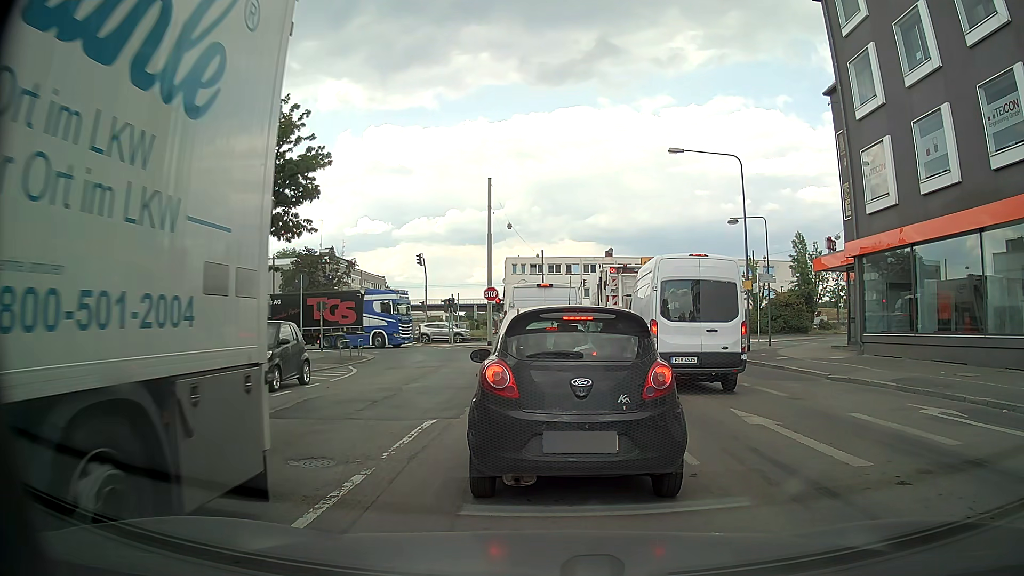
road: secondary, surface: asphalt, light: Day
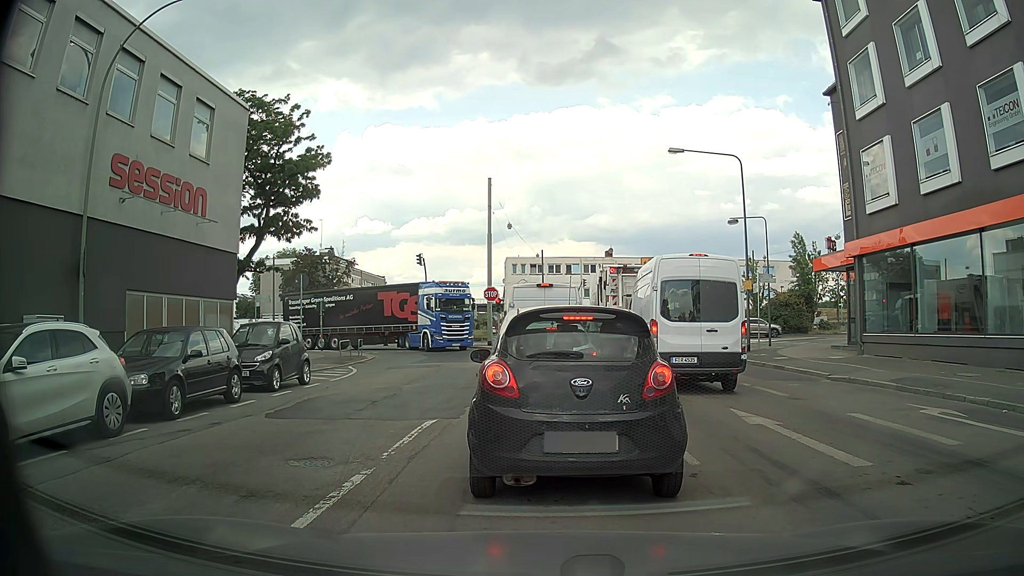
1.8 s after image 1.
(0.0, 0.0) m; 0°
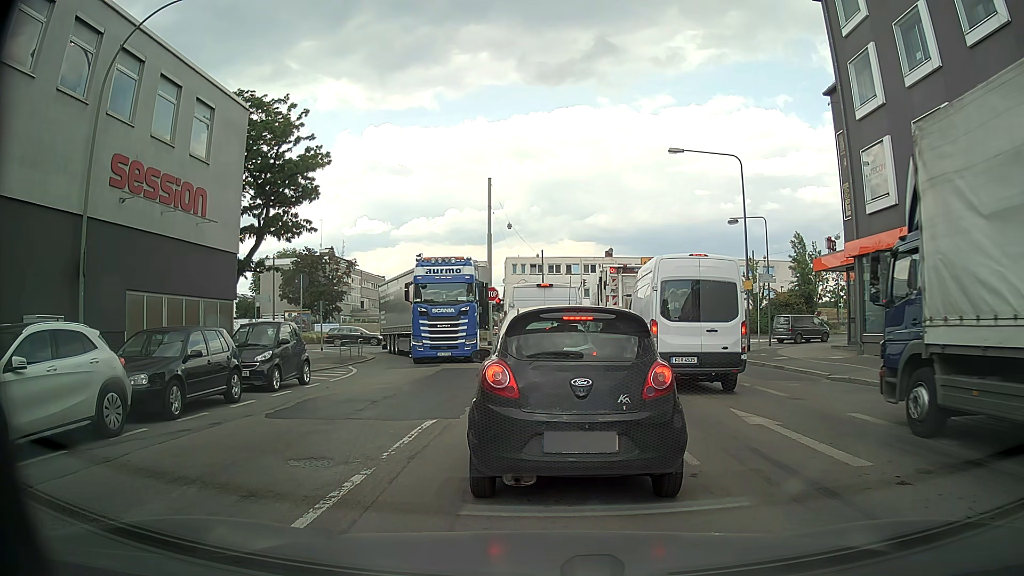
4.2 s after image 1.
(0.0, 0.0) m; 0°
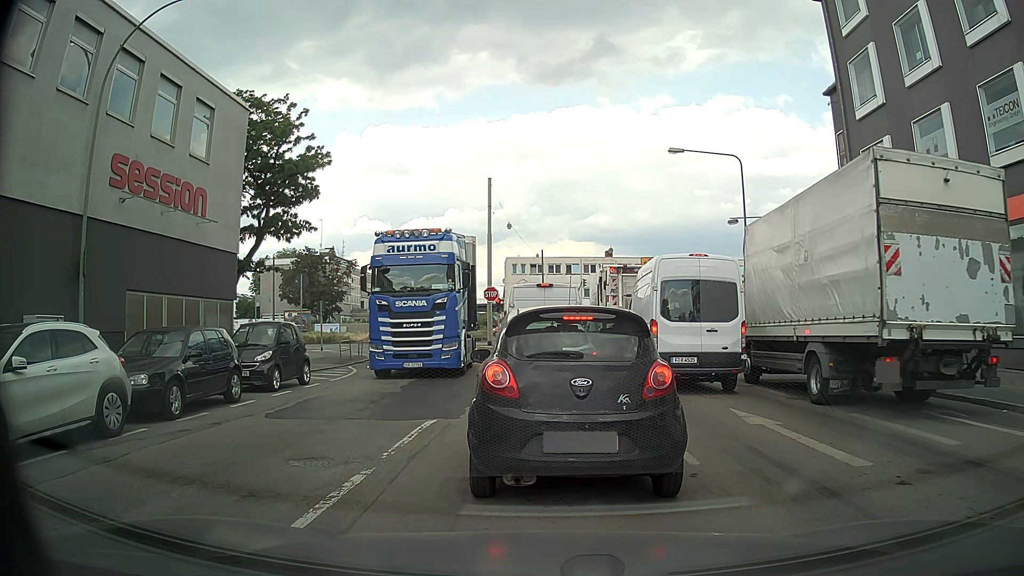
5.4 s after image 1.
(0.0, 0.0) m; 0°
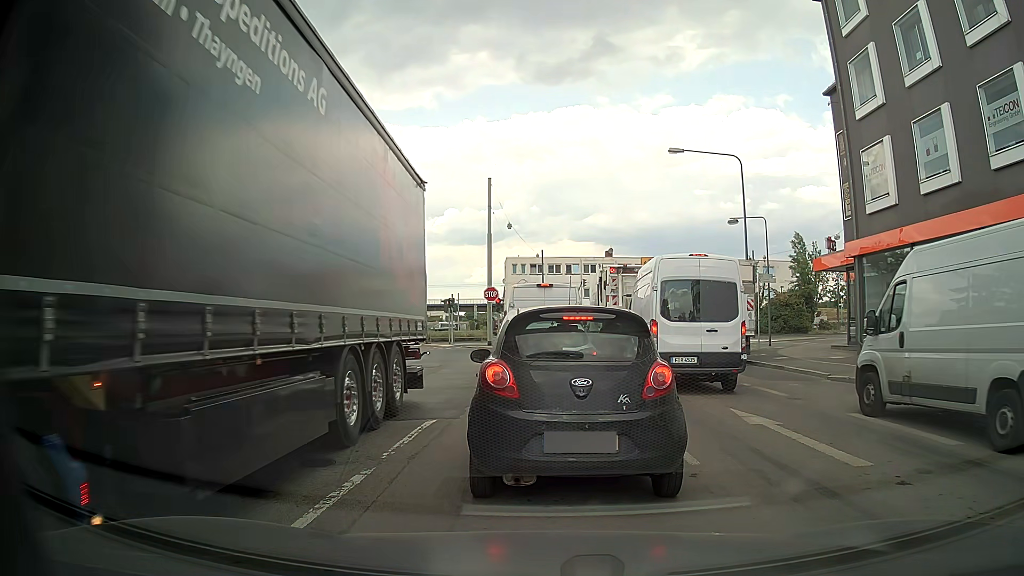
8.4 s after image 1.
(0.0, 0.0) m; 0°
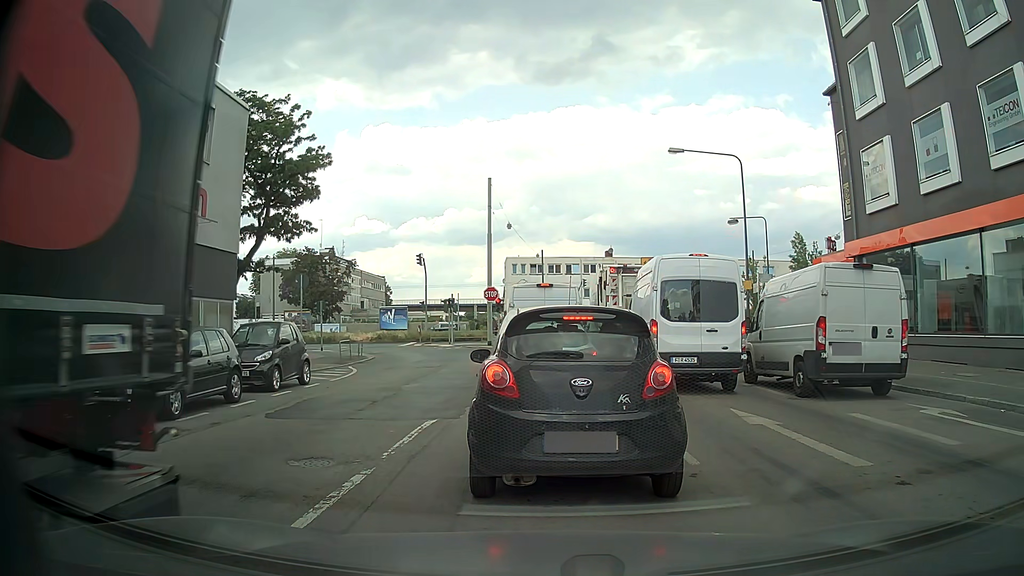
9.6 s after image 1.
(0.0, 0.0) m; 0°
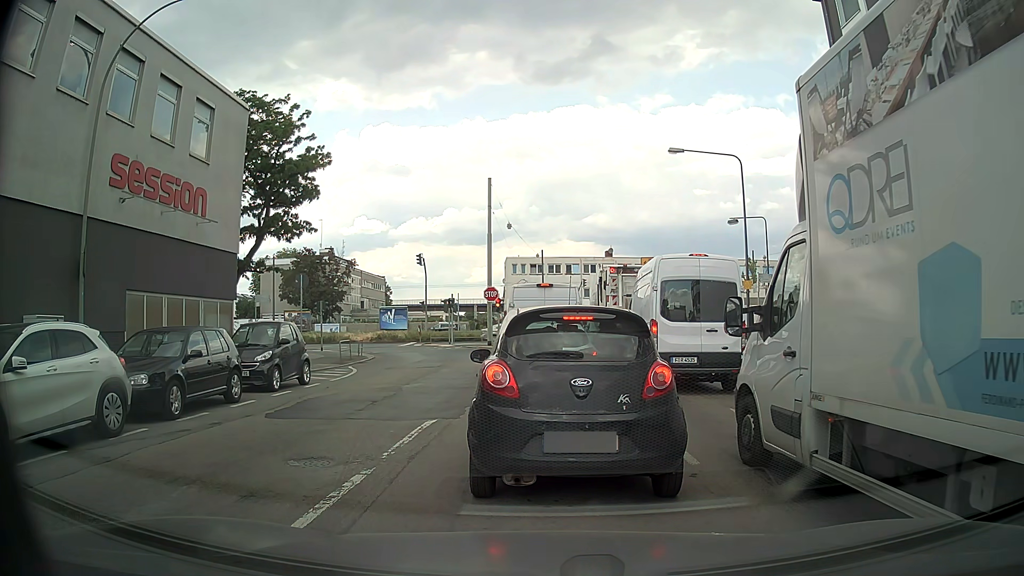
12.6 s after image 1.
(0.0, 0.0) m; 0°
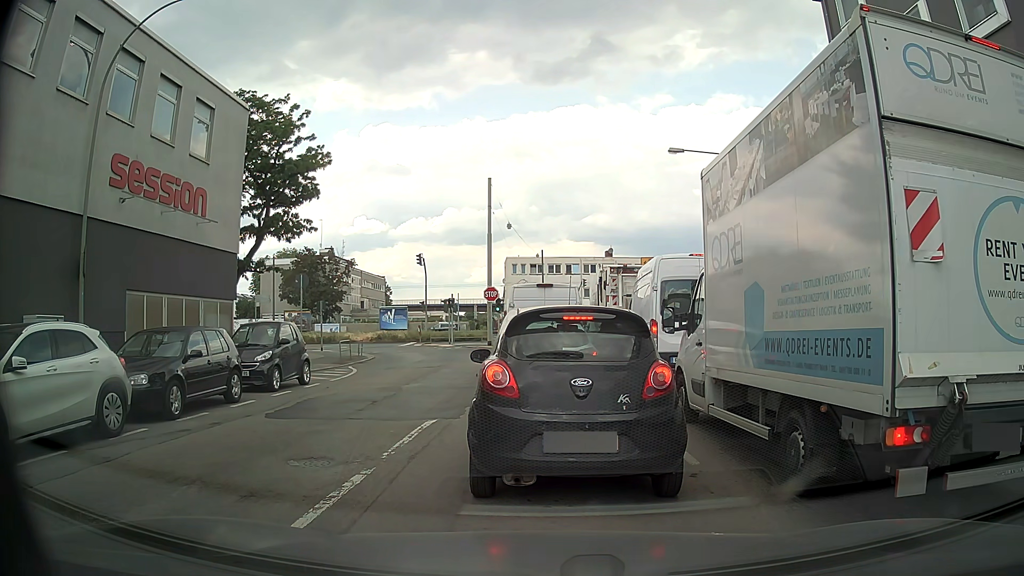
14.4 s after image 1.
(0.0, 0.0) m; 0°
(0, +10) (0, +20) (-1, +30) (-1, +40) (-1, +50) (-4, +60) (-9, +68) (-17, +74) (-26, +76) (-36, +75) m
